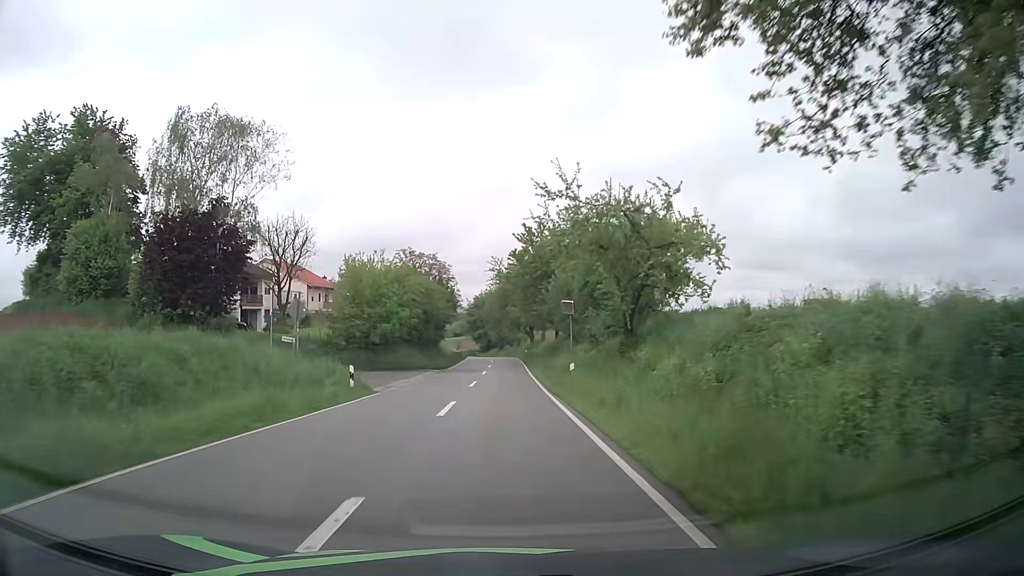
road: tertiary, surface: asphalt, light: Day
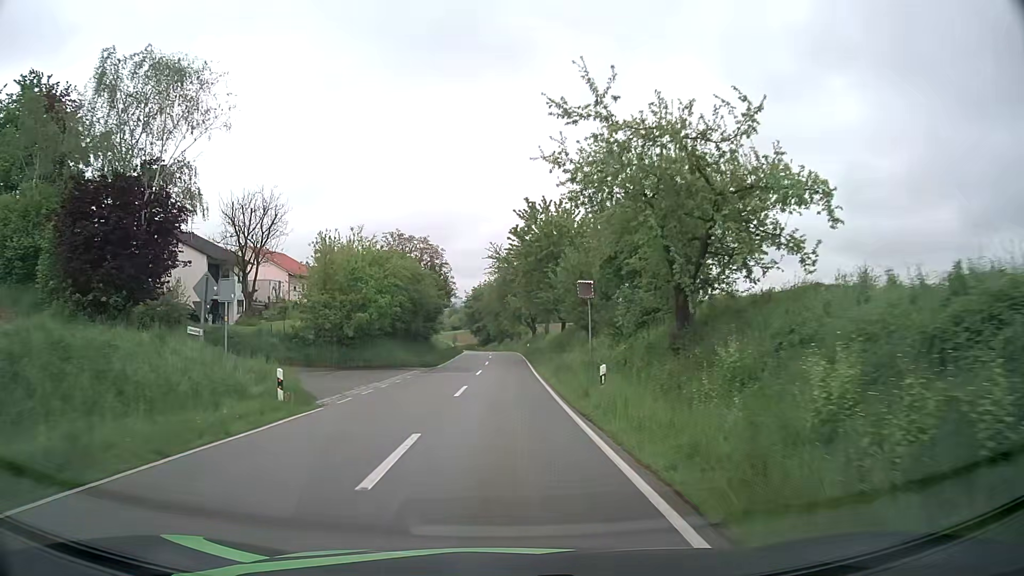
(0.0, +7.3) m; 0°
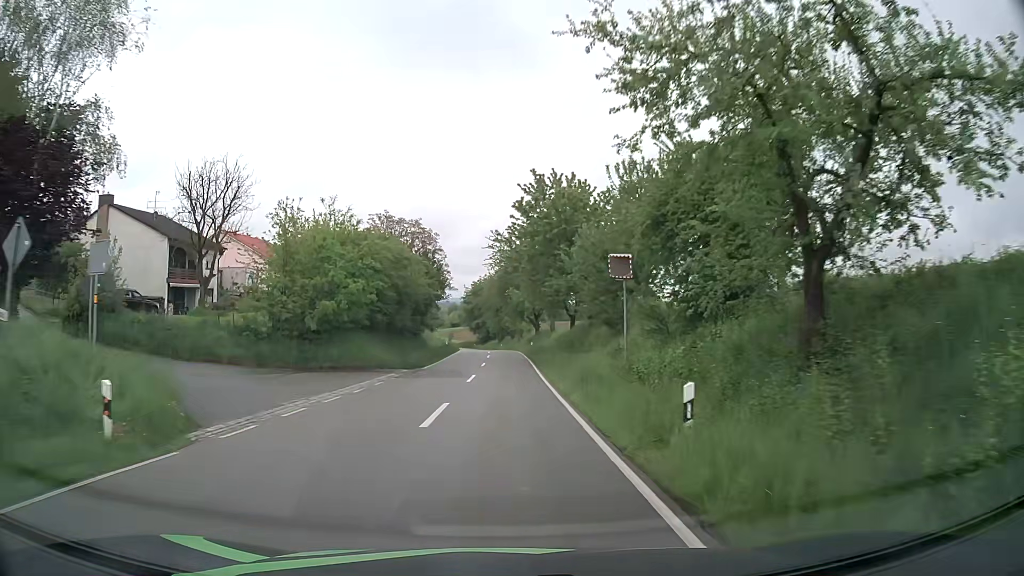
(0.0, +7.3) m; 0°
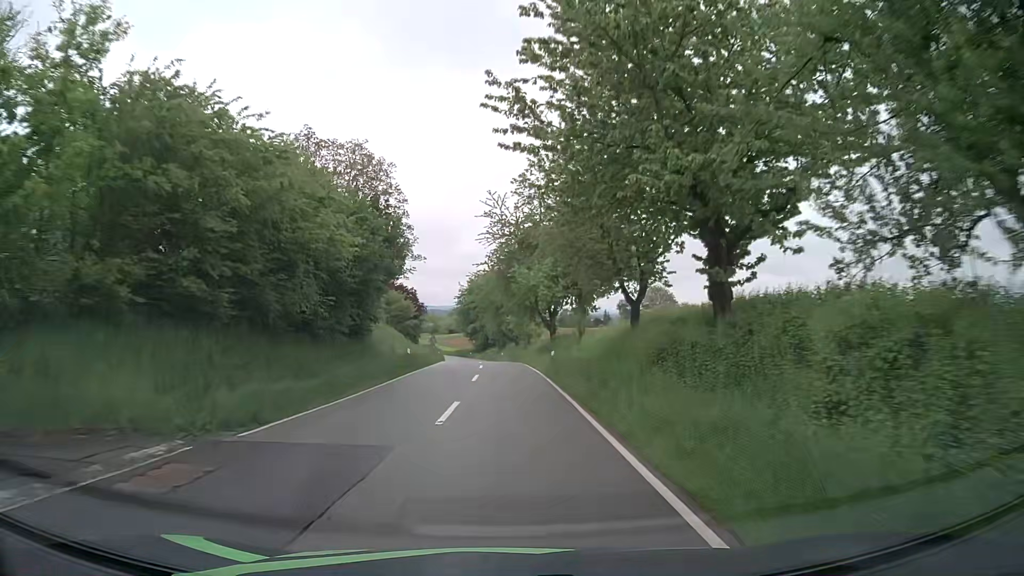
(0.0, +23.4) m; 0°
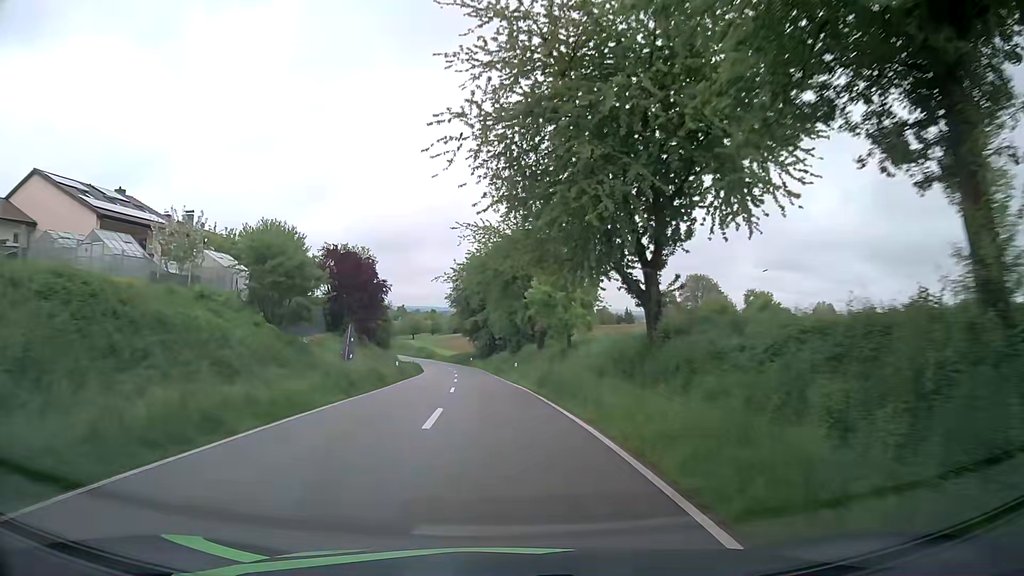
(-0.2, +36.3) m; -1°
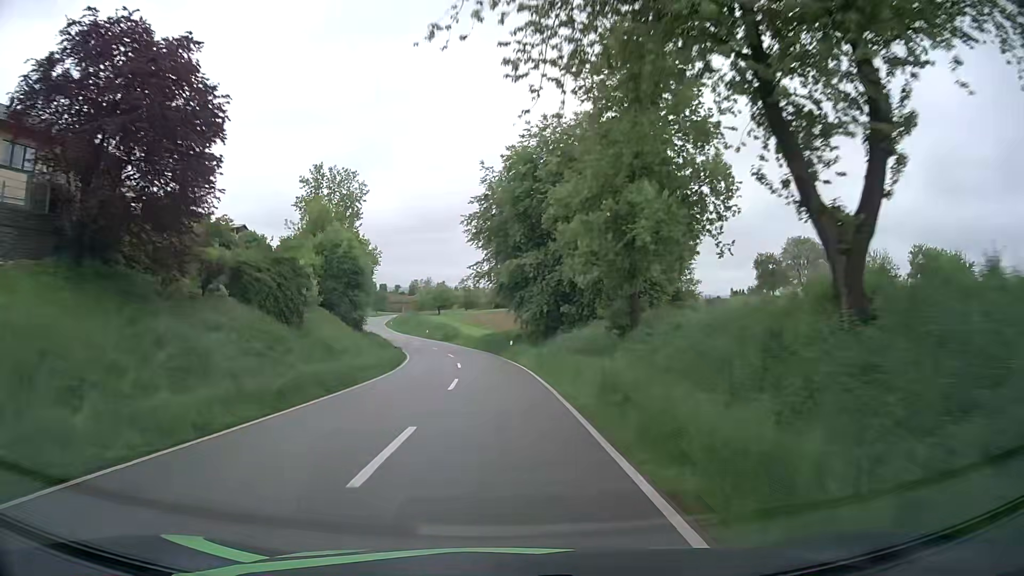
(-1.6, +41.0) m; -4°
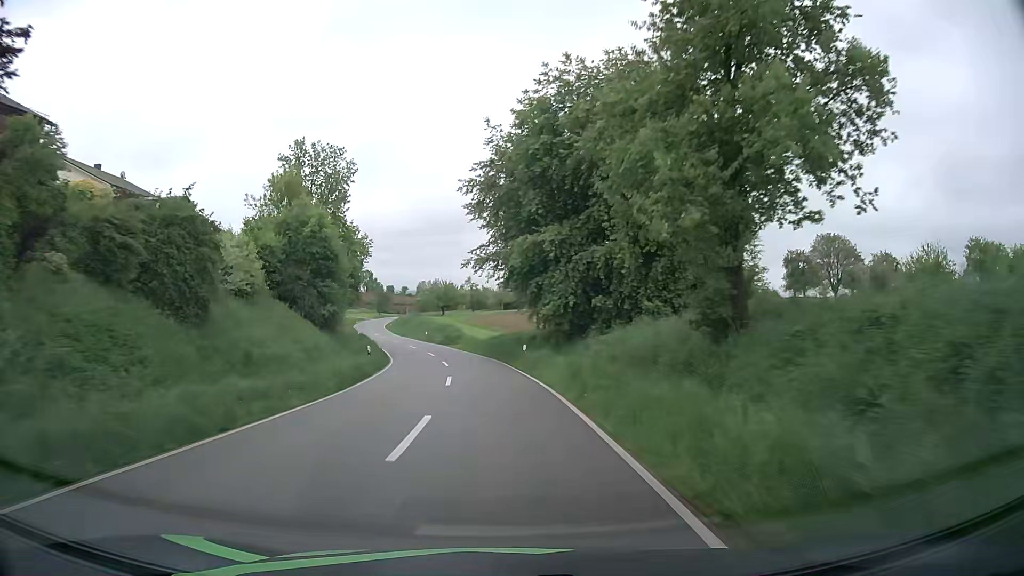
(-0.1, +10.4) m; 0°
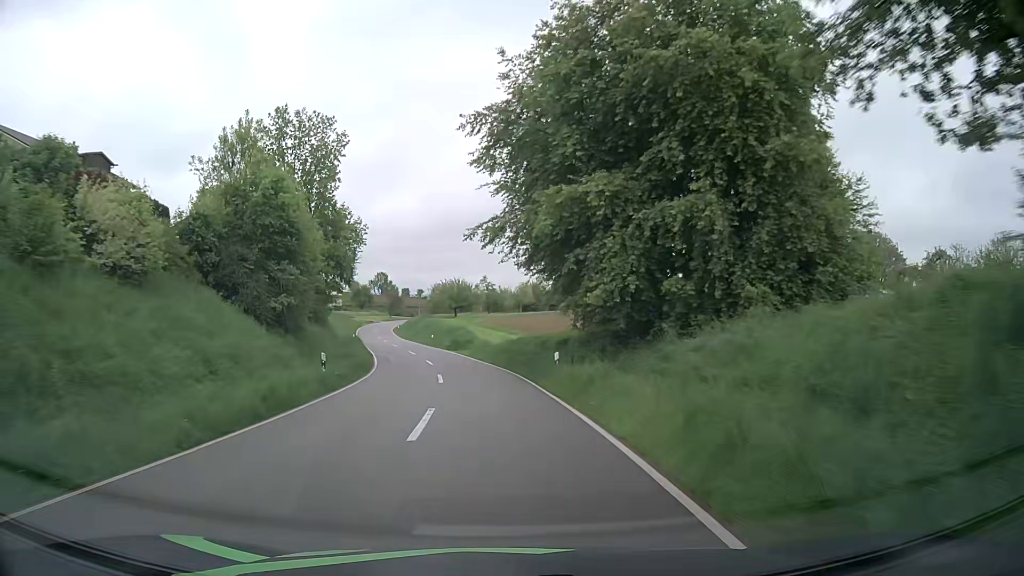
(-0.1, +10.4) m; -2°
(0, +10) (-1, +20) (-2, +30) (-3, +40) (-6, +50) (-8, +59) (-10, +69) (-13, +79) (-15, +88) (-17, +98) m
